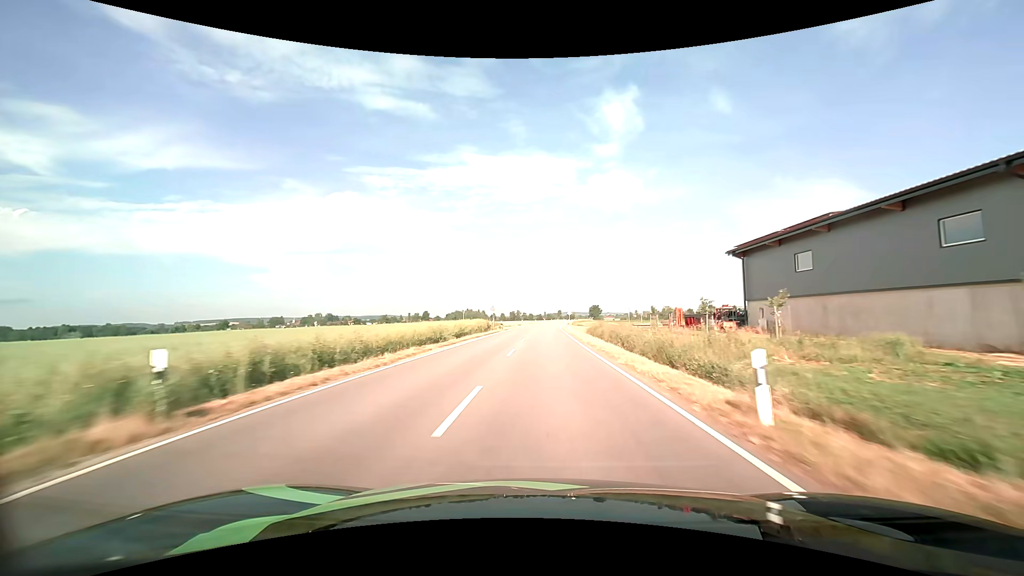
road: tertiary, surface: asphalt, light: Day
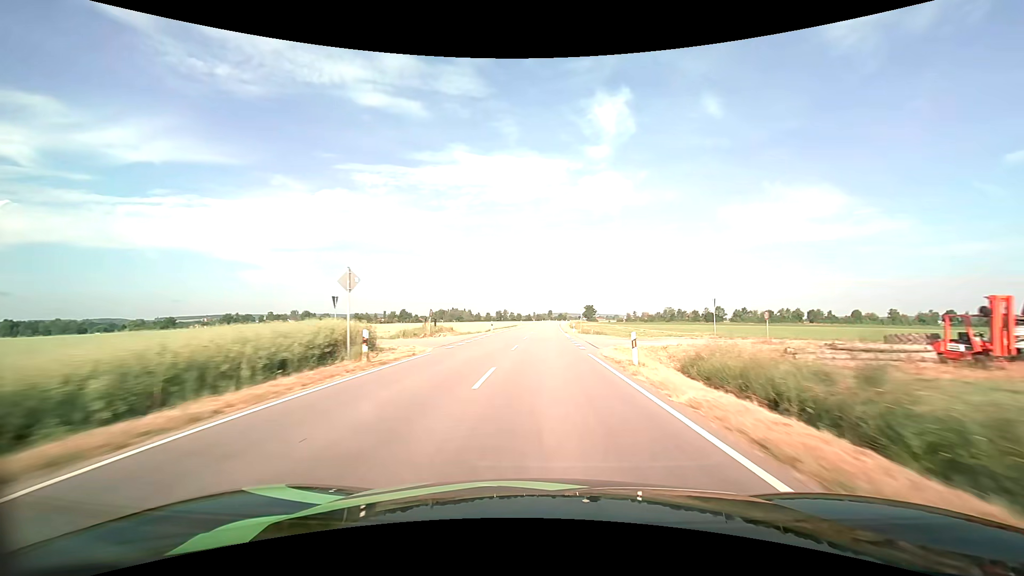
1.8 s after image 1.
(+0.3, +44.3) m; +1°
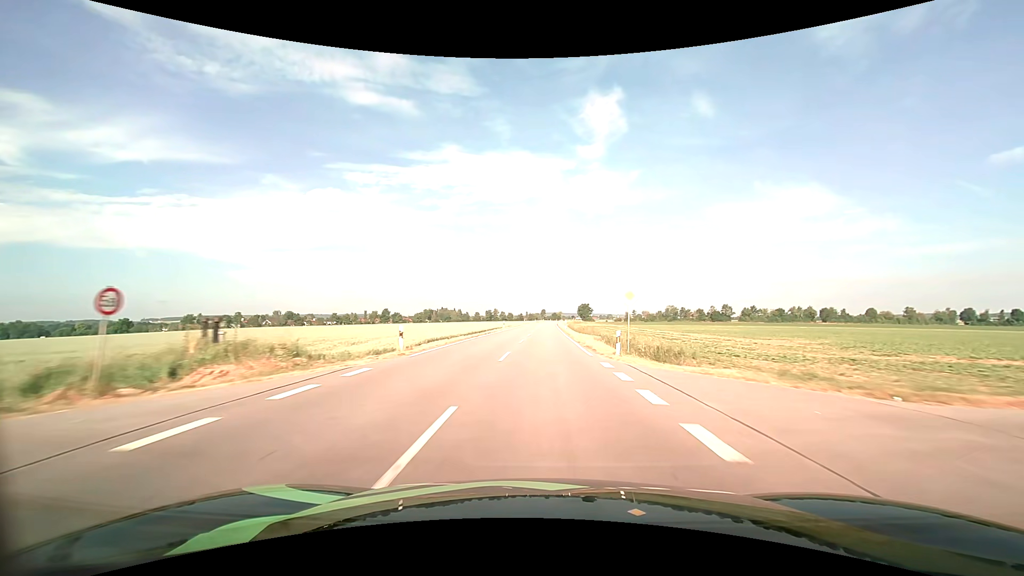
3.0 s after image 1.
(+0.3, +30.2) m; +1°
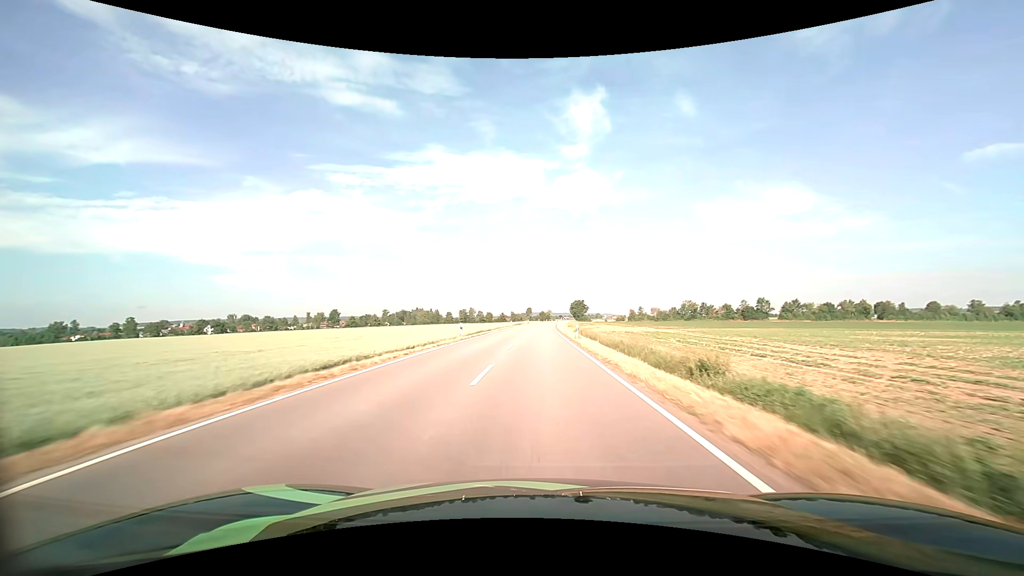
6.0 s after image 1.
(+1.1, +77.4) m; +2°
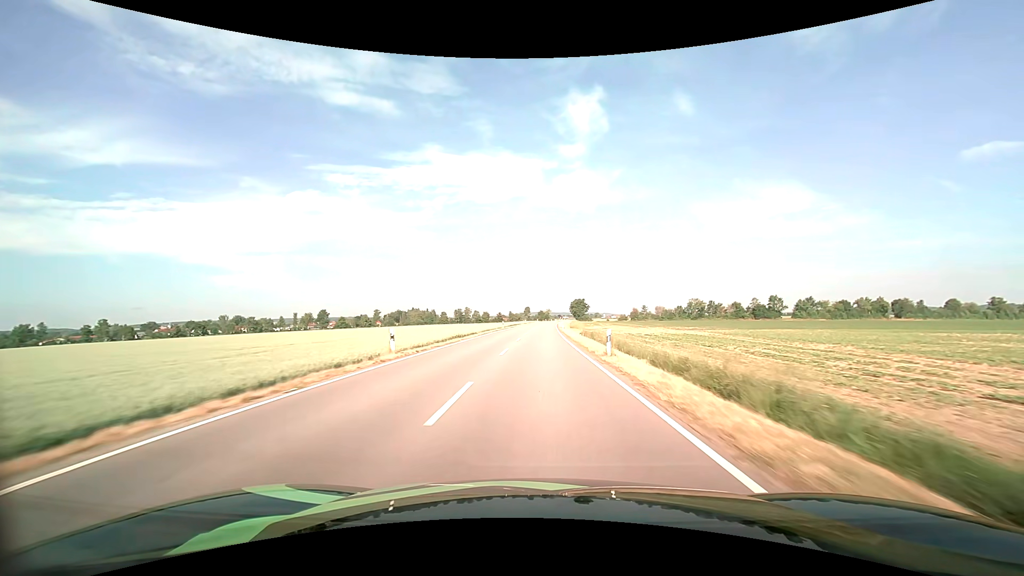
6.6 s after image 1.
(0.0, +15.7) m; 0°
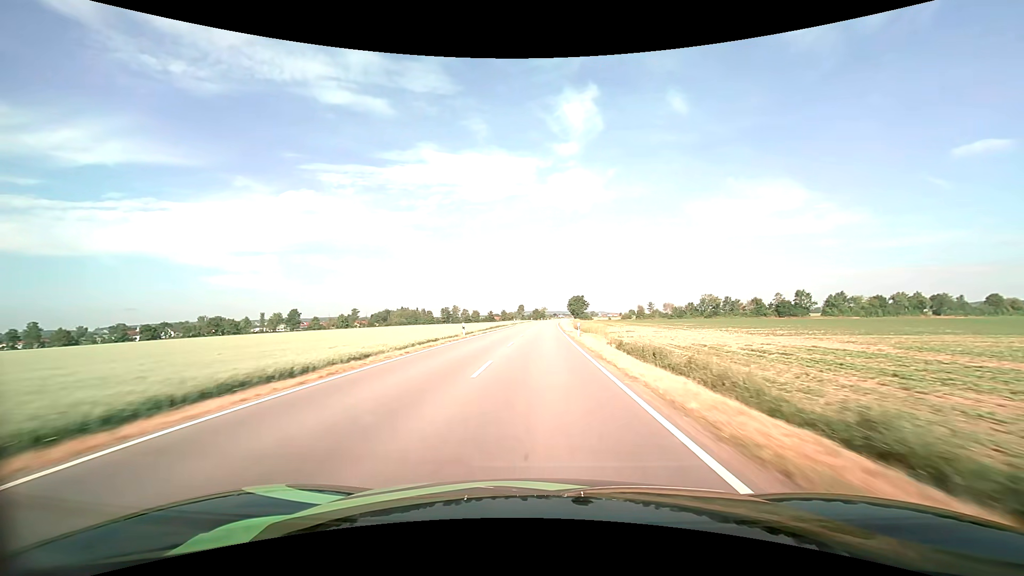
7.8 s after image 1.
(+0.1, +31.3) m; +1°
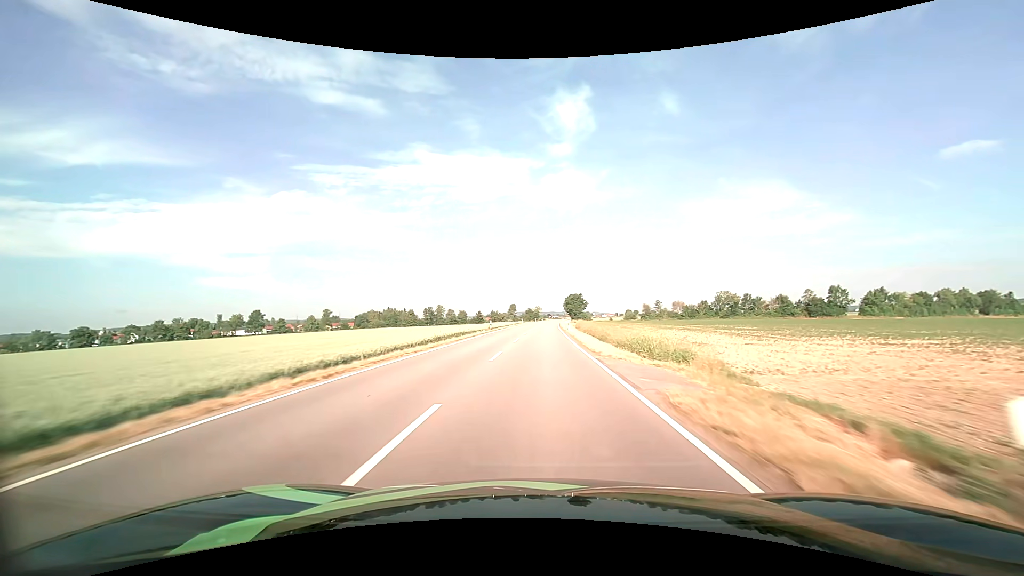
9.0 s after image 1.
(+0.2, +31.4) m; +1°
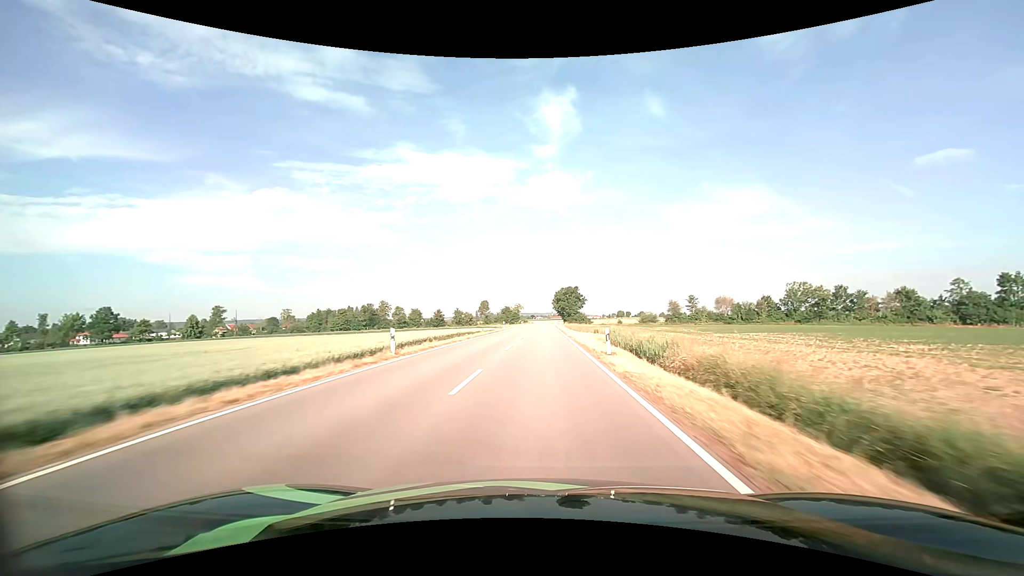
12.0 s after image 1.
(+1.5, +78.9) m; +2°
(0, +10) (0, +20) (0, +30) (0, +40) (0, +50) (0, +60) (+1, +70) (+1, +80) (+1, +90) (+1, +100) m
